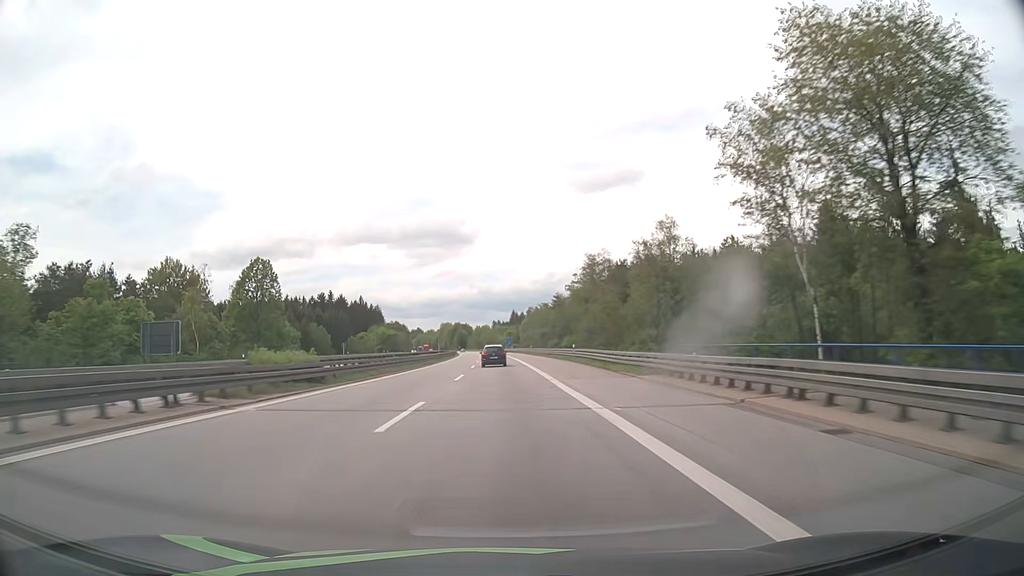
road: motorway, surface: asphalt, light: Day
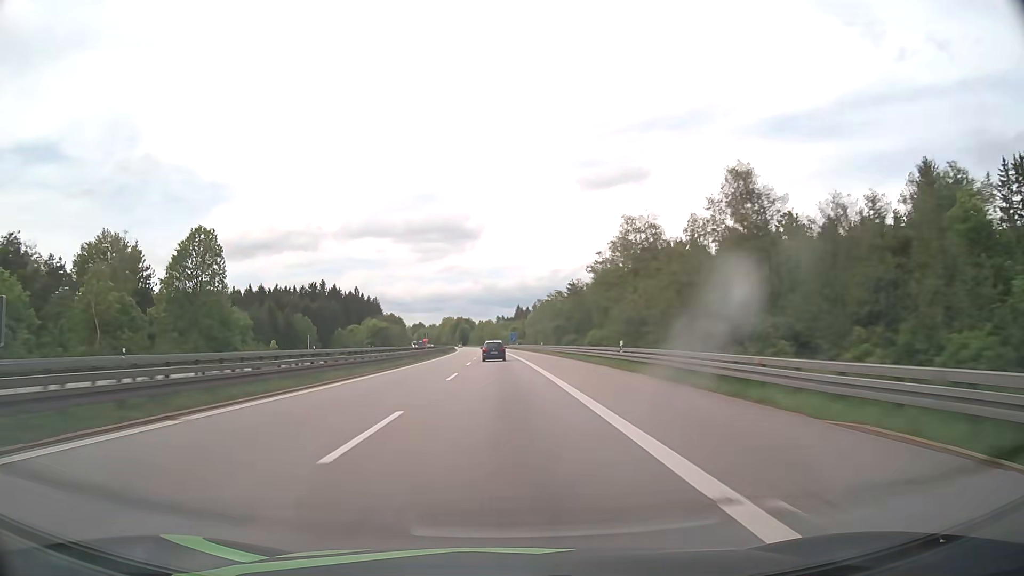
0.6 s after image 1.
(0.0, +21.3) m; 0°
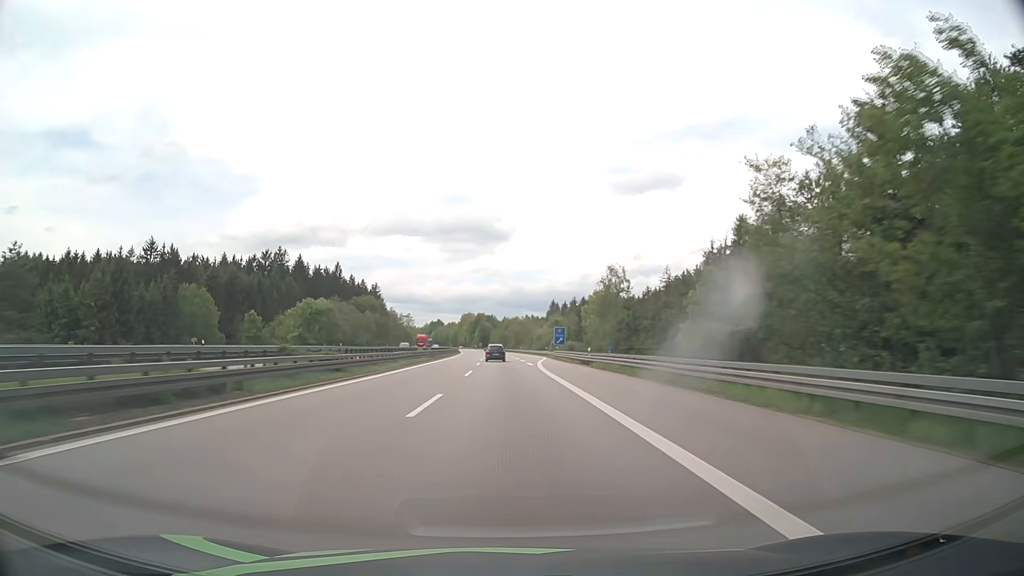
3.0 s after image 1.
(-1.8, +86.1) m; -2°
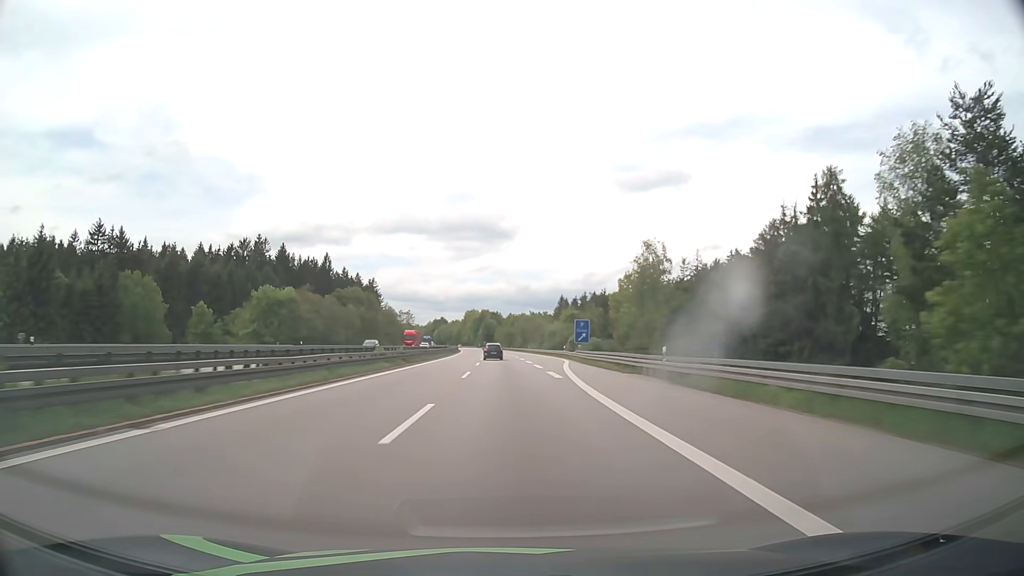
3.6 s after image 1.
(-0.1, +21.7) m; 0°
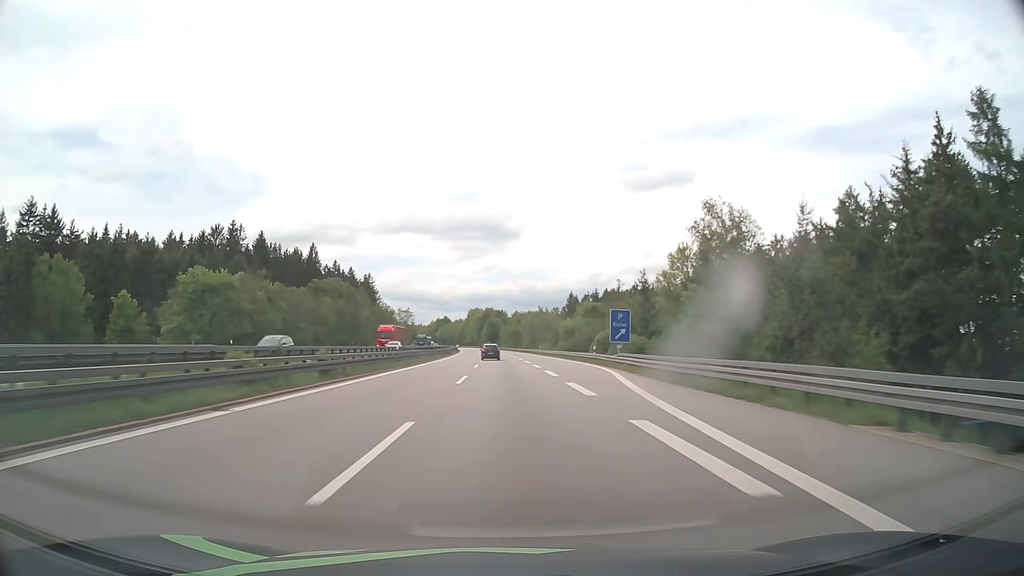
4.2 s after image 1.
(-0.1, +21.8) m; 0°
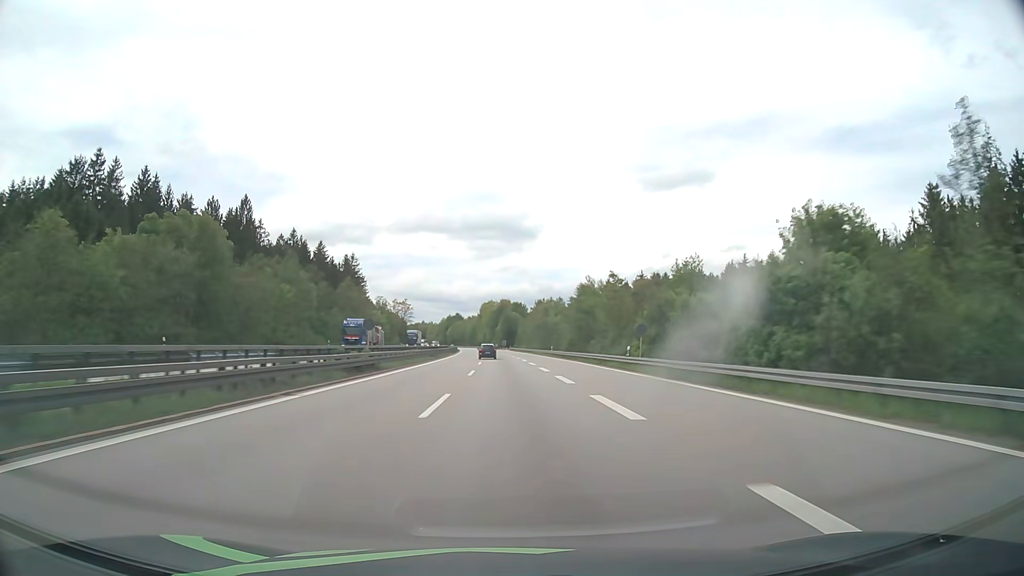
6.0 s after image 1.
(-0.9, +65.8) m; -2°
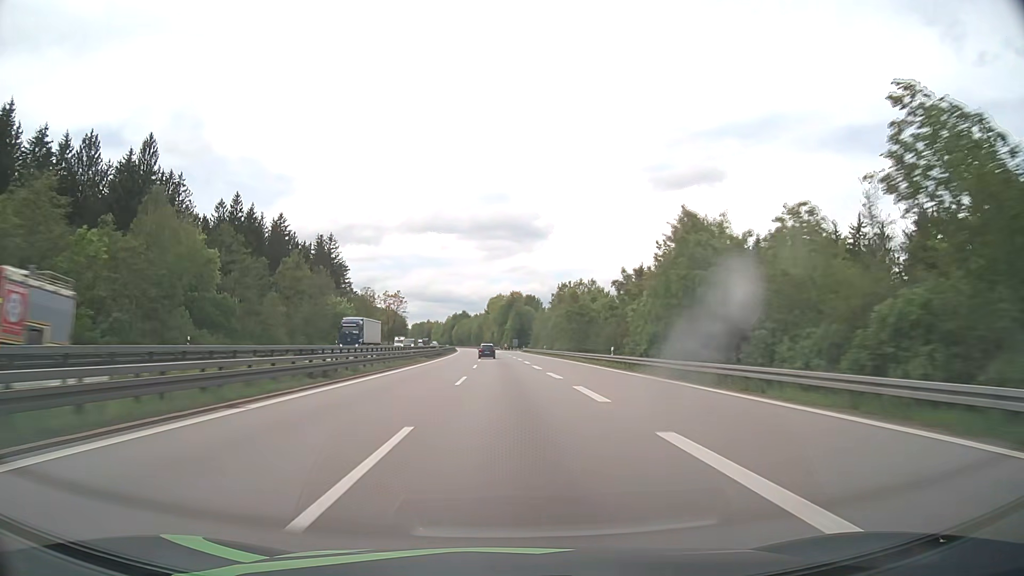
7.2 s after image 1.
(-0.3, +44.1) m; -1°
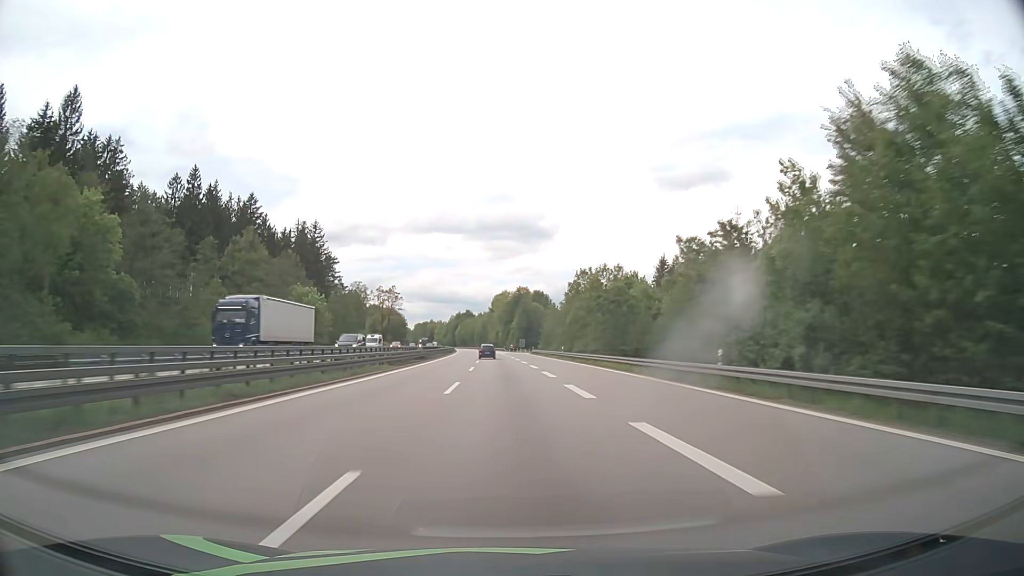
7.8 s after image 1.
(-0.1, +22.1) m; -1°
(0, +10) (0, +20) (0, +30) (0, +40) (0, +50) (-1, +60) (-1, +70) (-1, +80) (-2, +90) (-2, +100) m
